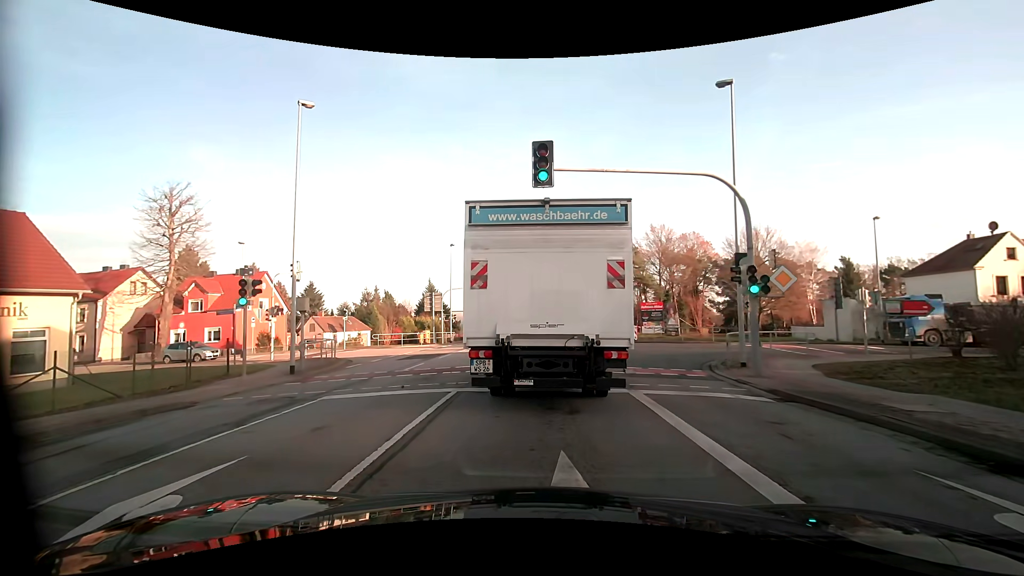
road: primary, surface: asphalt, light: Day
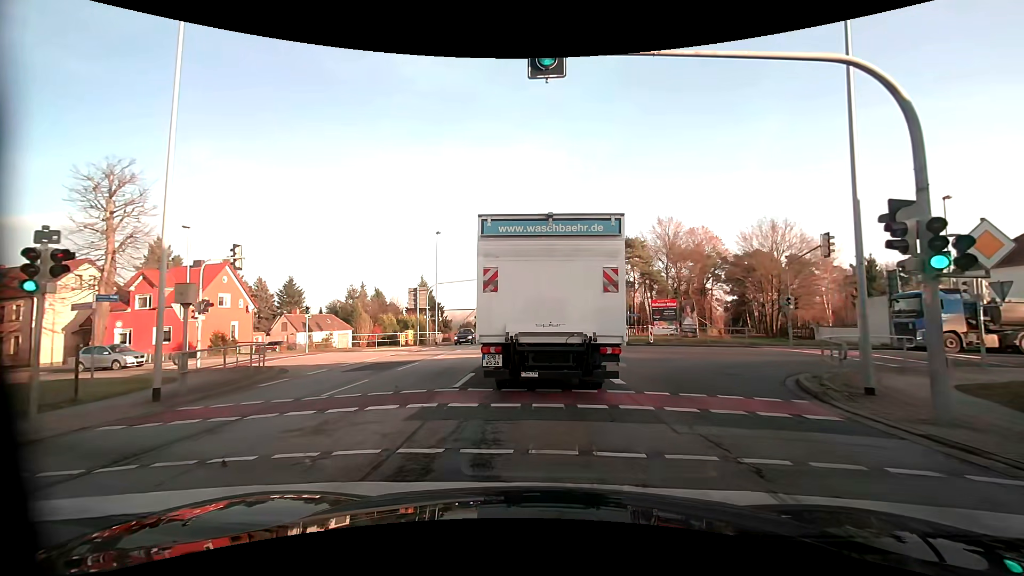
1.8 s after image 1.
(0.0, +6.8) m; 0°
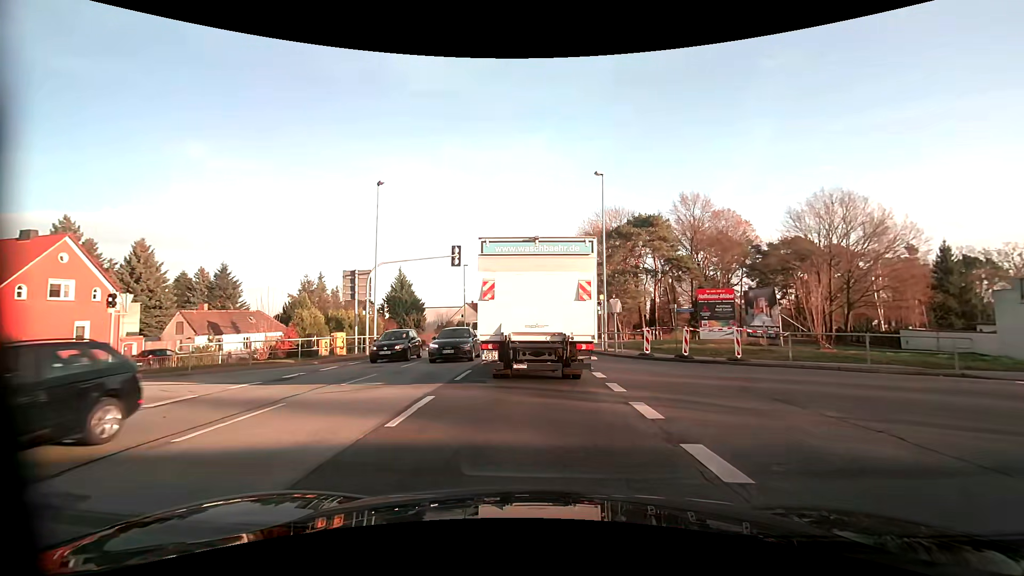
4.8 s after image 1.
(+0.2, +16.5) m; +1°
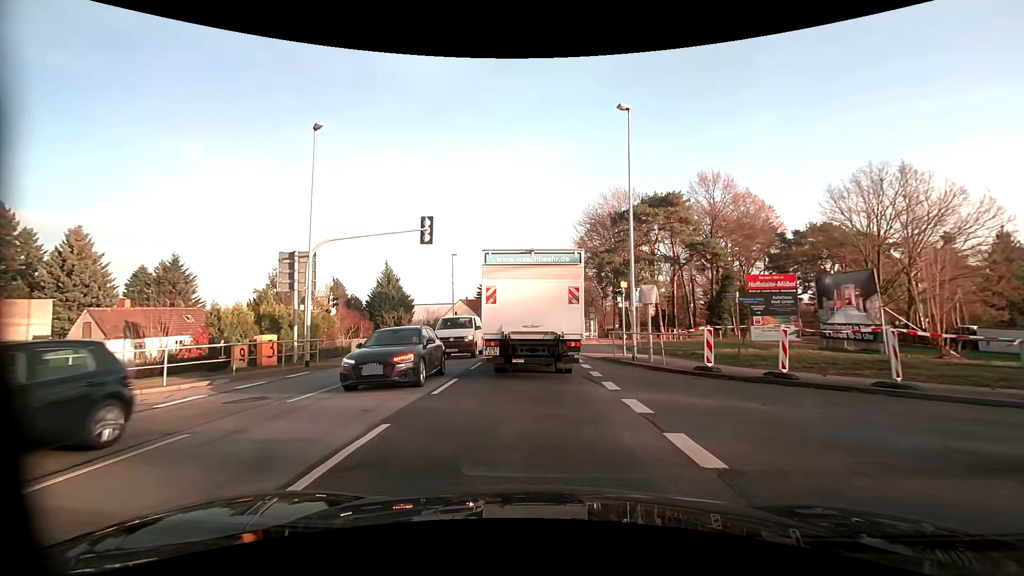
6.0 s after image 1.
(0.0, +8.8) m; 0°
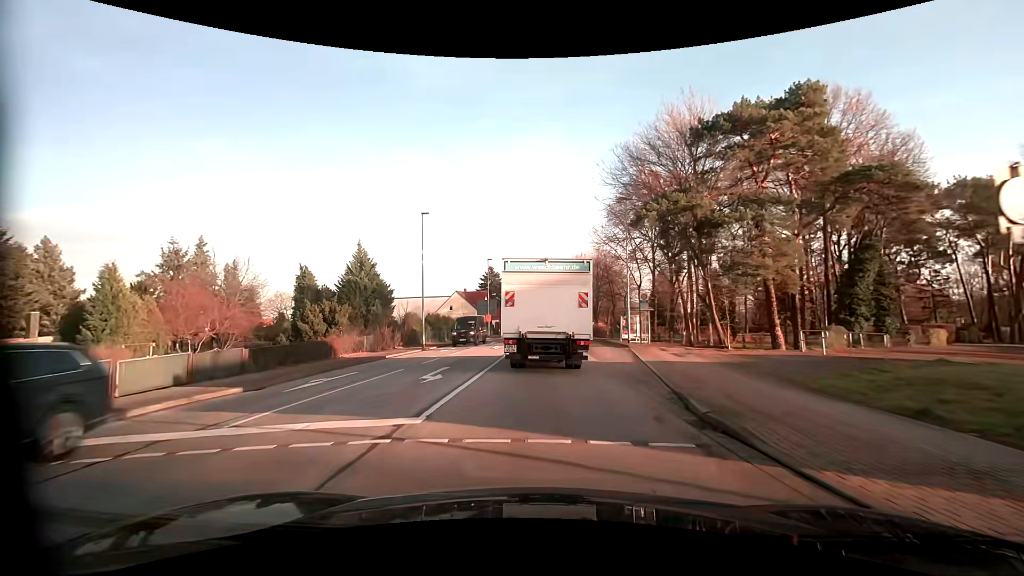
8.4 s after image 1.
(-0.2, +21.8) m; -1°
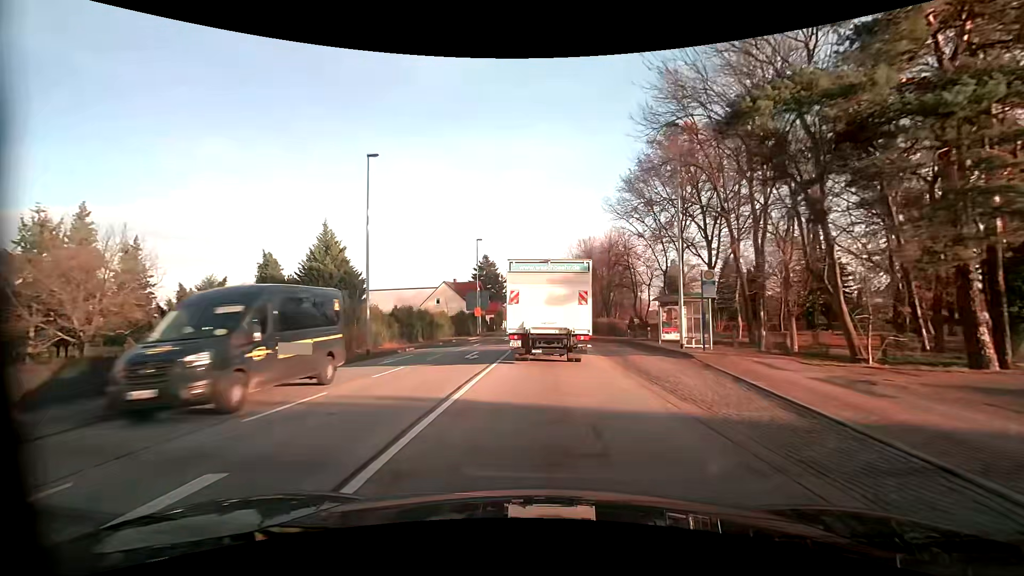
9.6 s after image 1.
(0.0, +12.8) m; 0°
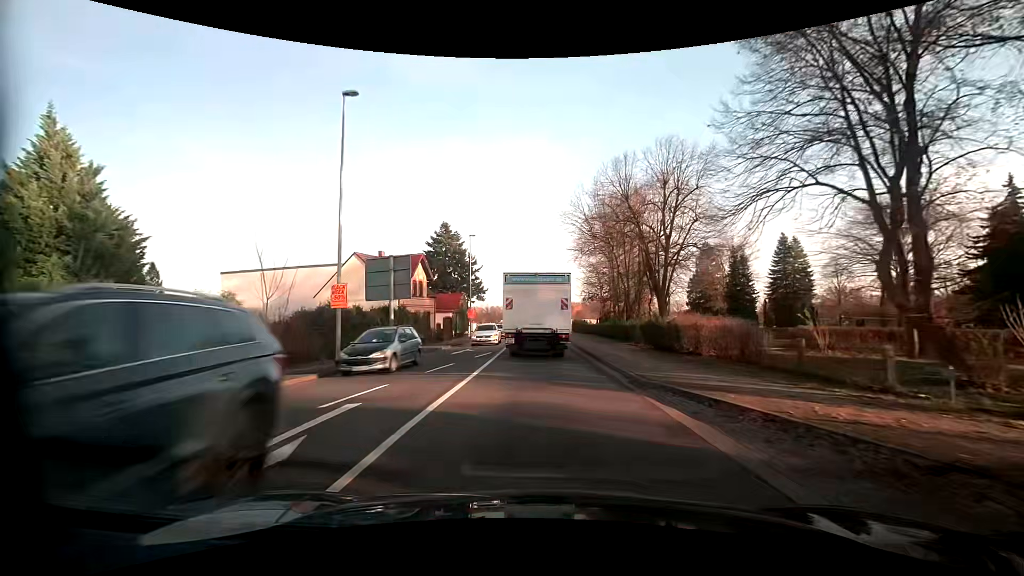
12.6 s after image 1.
(+0.5, +35.2) m; +1°
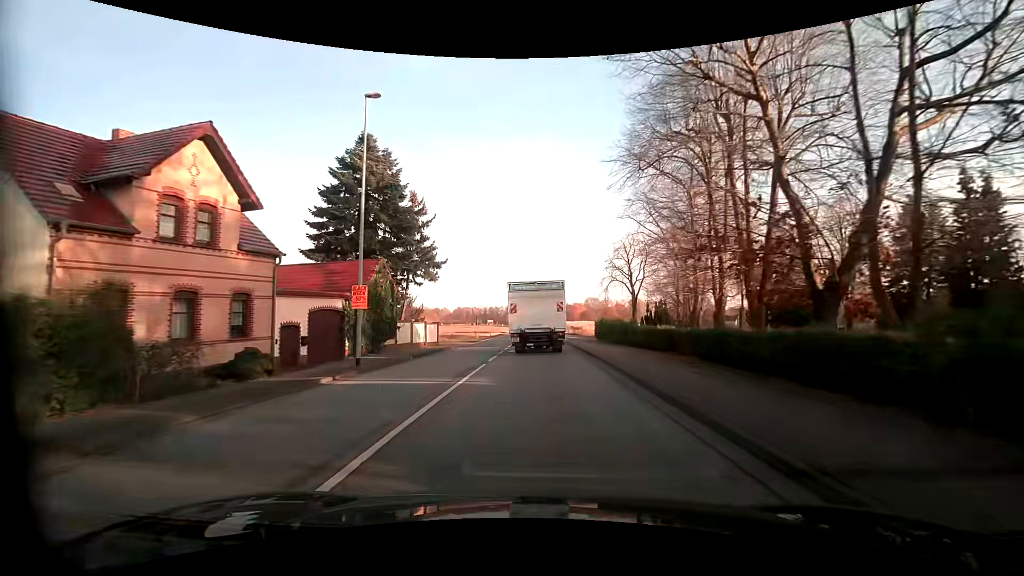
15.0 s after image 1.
(-0.1, +31.2) m; -1°
(0, +10) (0, +20) (0, +30) (0, +40) (0, +50) (0, +60) (0, +70) (0, +80) (0, +90) (0, +100) m
